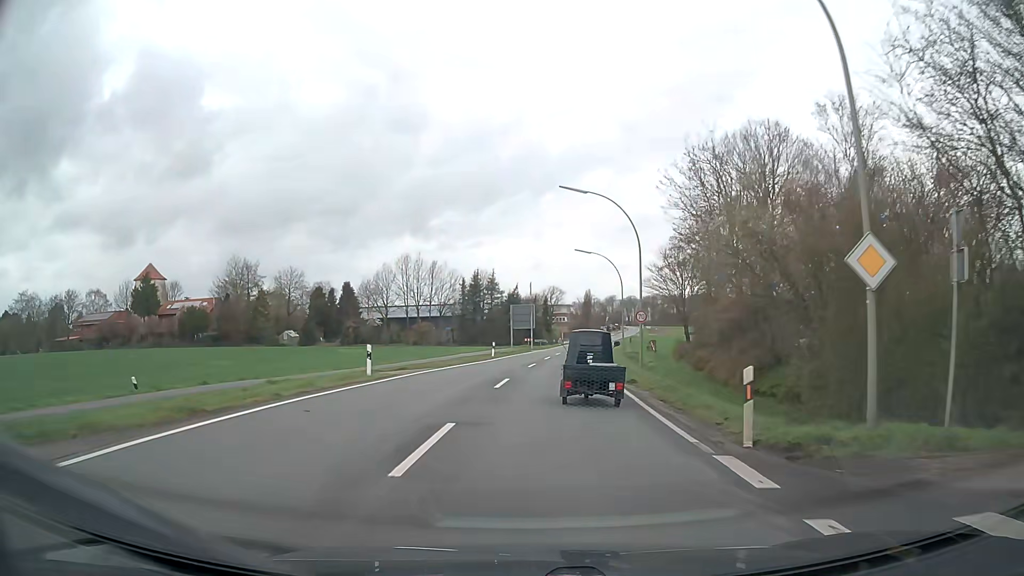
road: secondary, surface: asphalt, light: Day
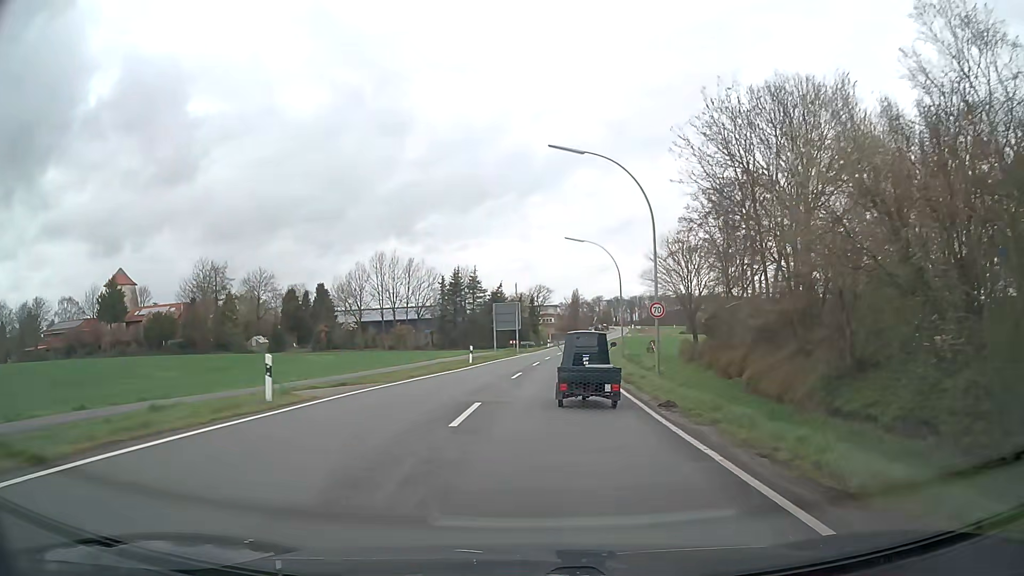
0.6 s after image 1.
(+0.1, +7.6) m; +1°
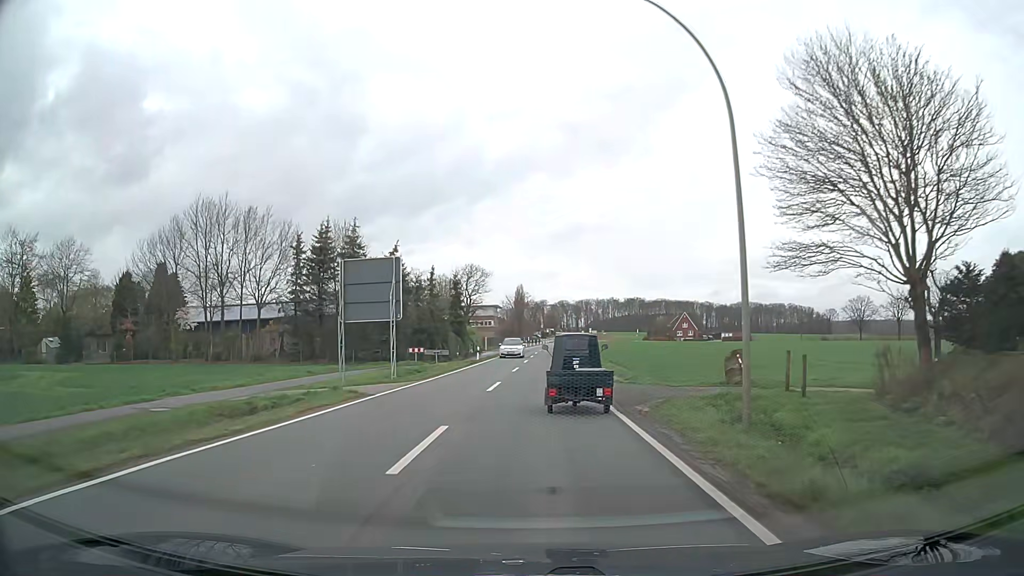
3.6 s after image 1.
(+1.9, +38.2) m; +5°
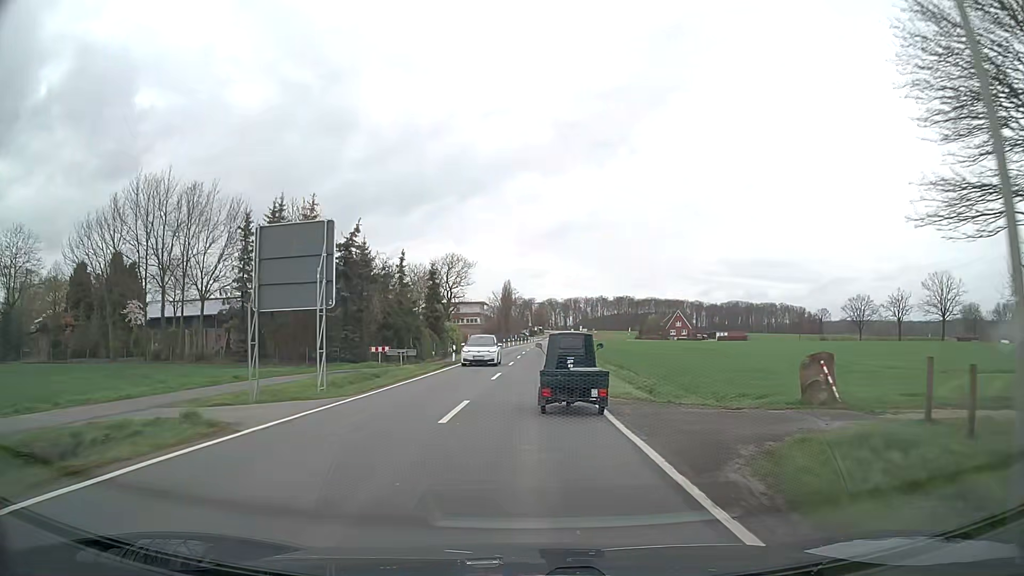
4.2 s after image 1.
(+0.1, +8.0) m; +1°
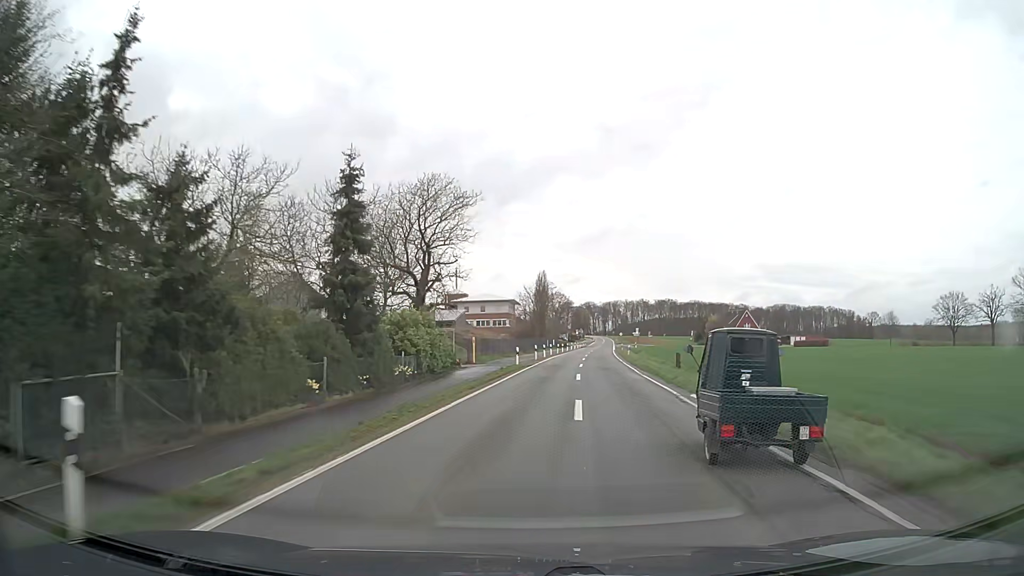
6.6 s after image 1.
(-0.8, +36.0) m; -3°
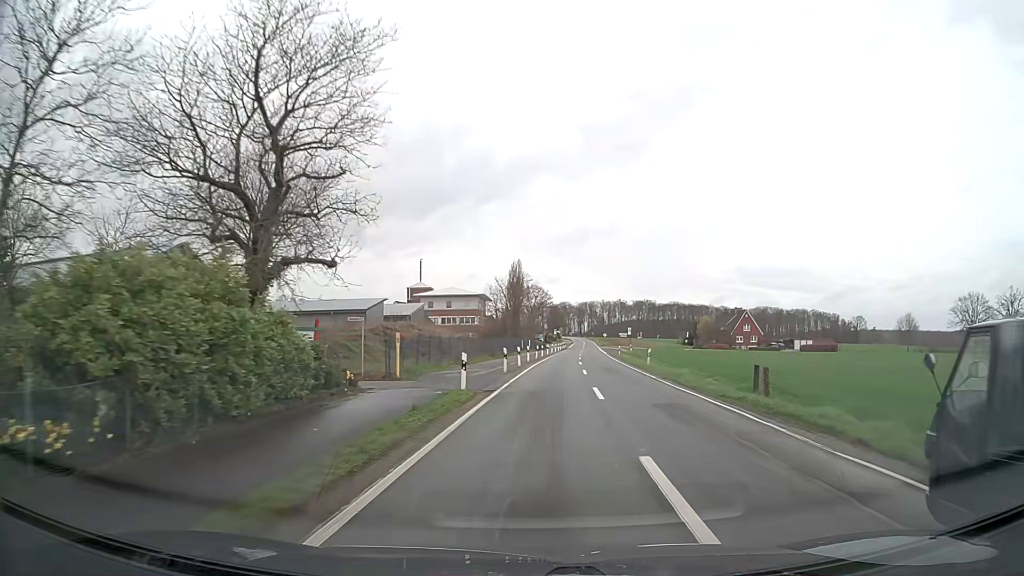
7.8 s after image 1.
(+0.3, +20.1) m; +2°
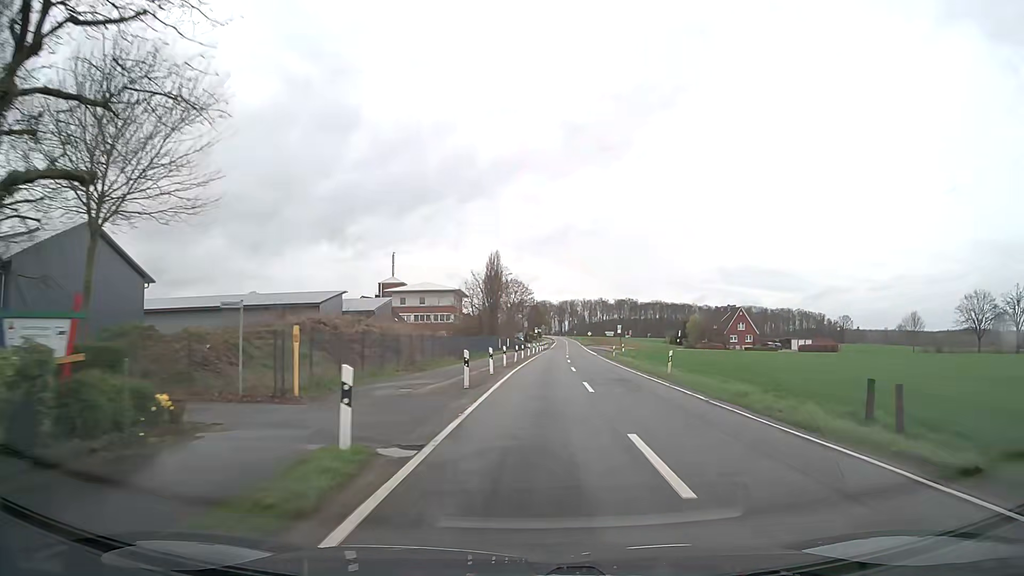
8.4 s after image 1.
(+0.1, +10.3) m; +2°
